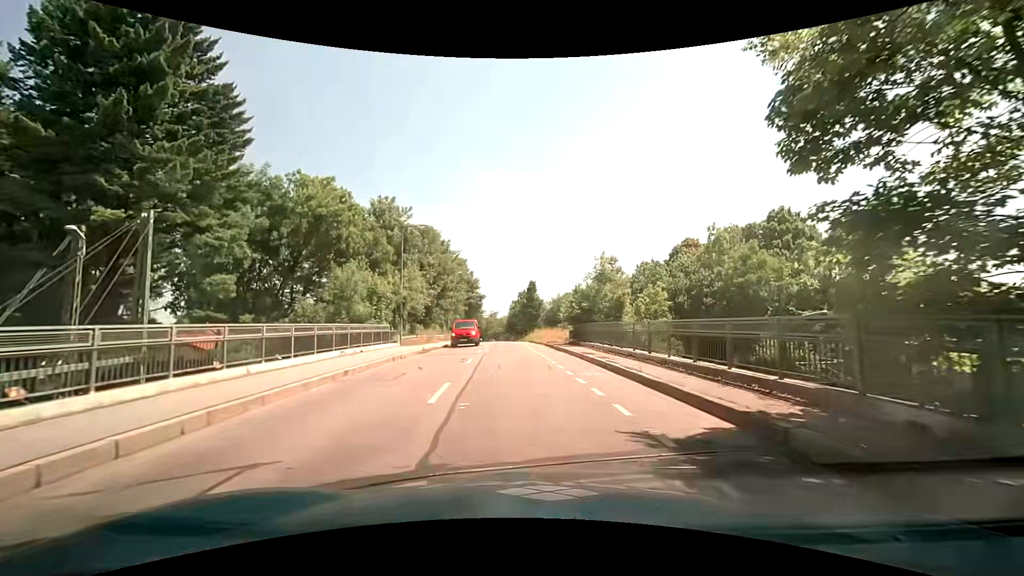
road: tertiary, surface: asphalt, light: Day
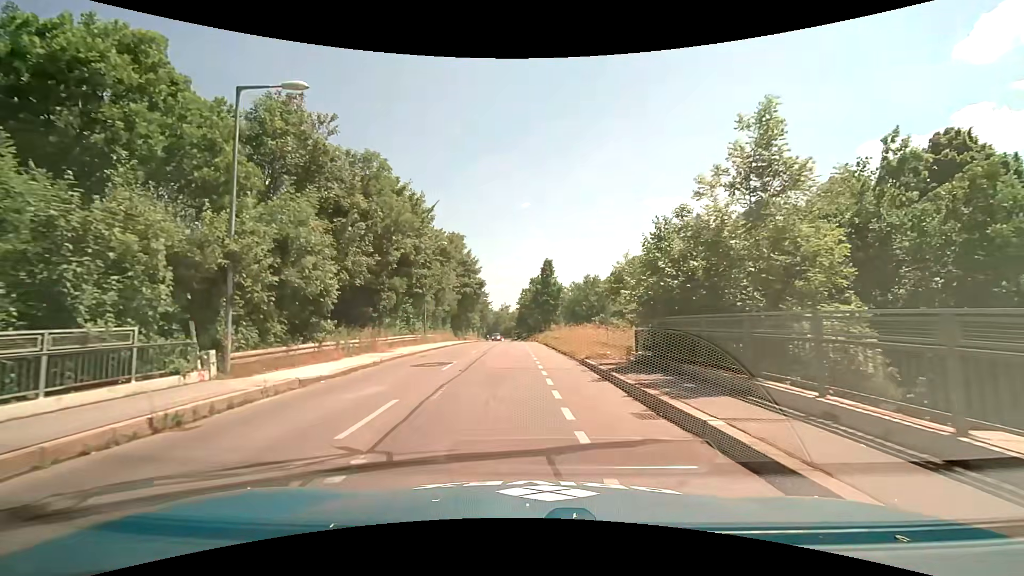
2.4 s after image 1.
(-0.3, +20.4) m; -2°
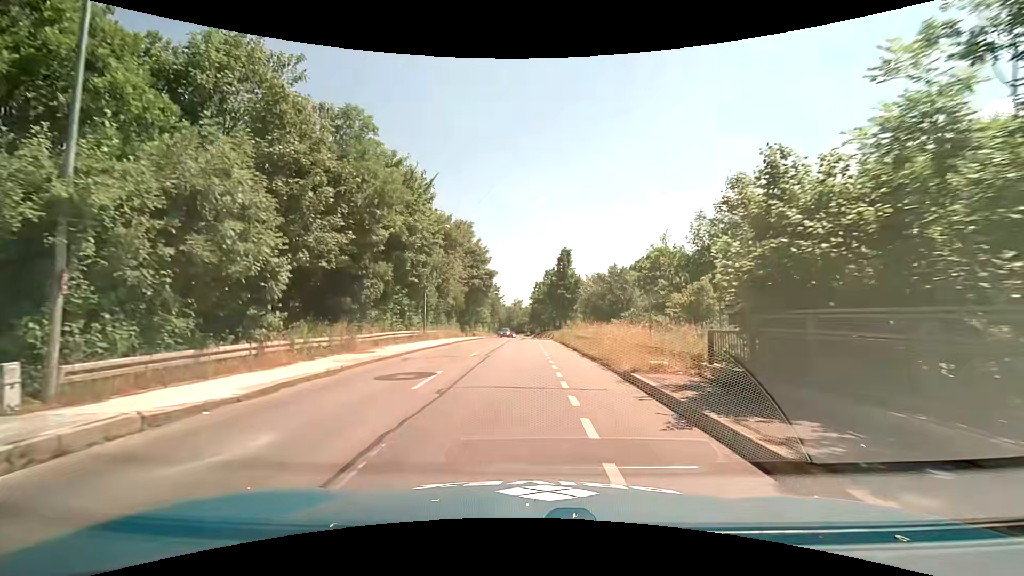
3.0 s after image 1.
(-0.1, +5.6) m; -3°
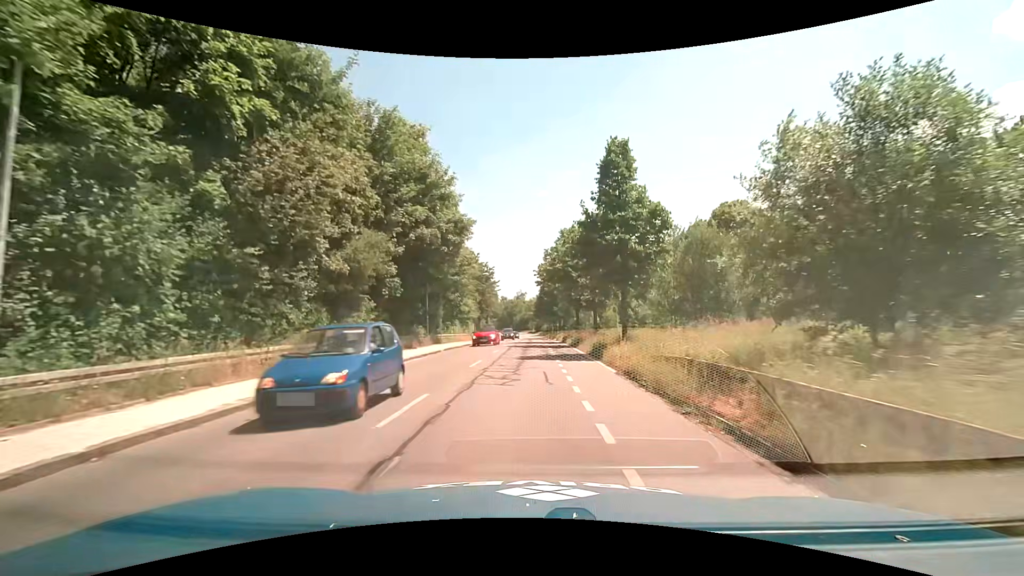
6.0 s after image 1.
(+0.4, +30.5) m; +1°
